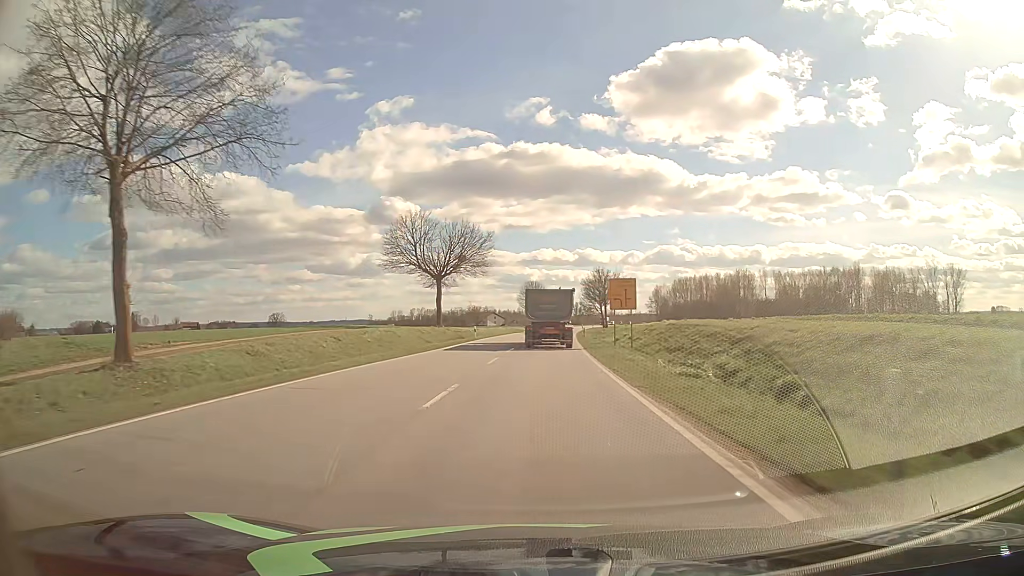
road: primary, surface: asphalt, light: Day
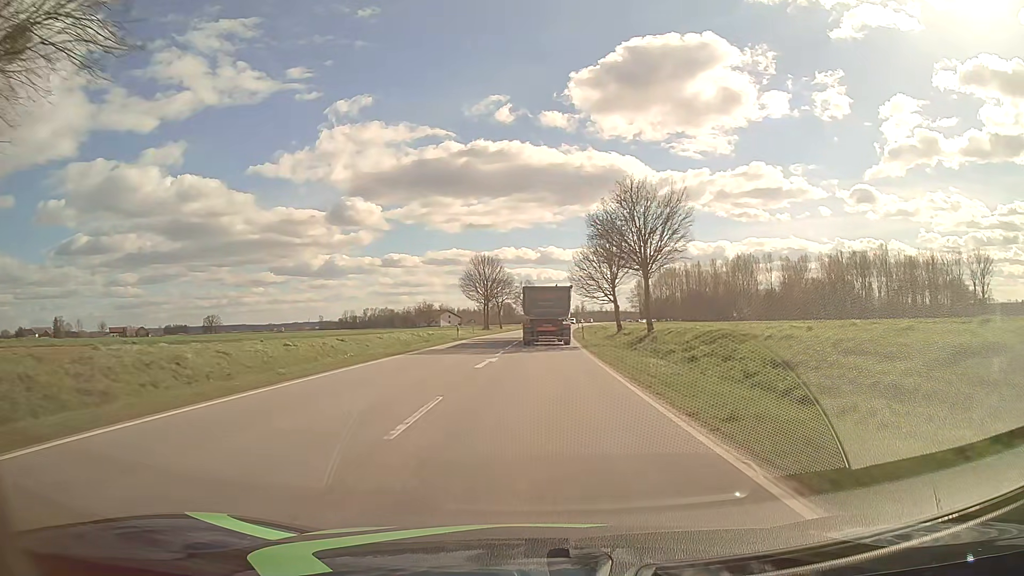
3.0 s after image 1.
(+1.6, +57.8) m; +3°
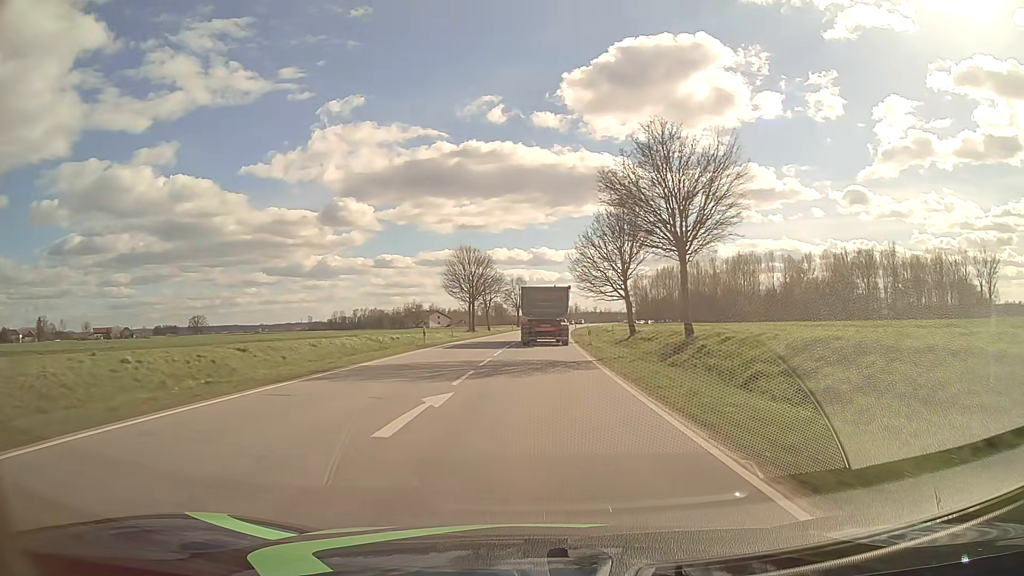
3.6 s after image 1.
(+0.1, +11.6) m; +1°
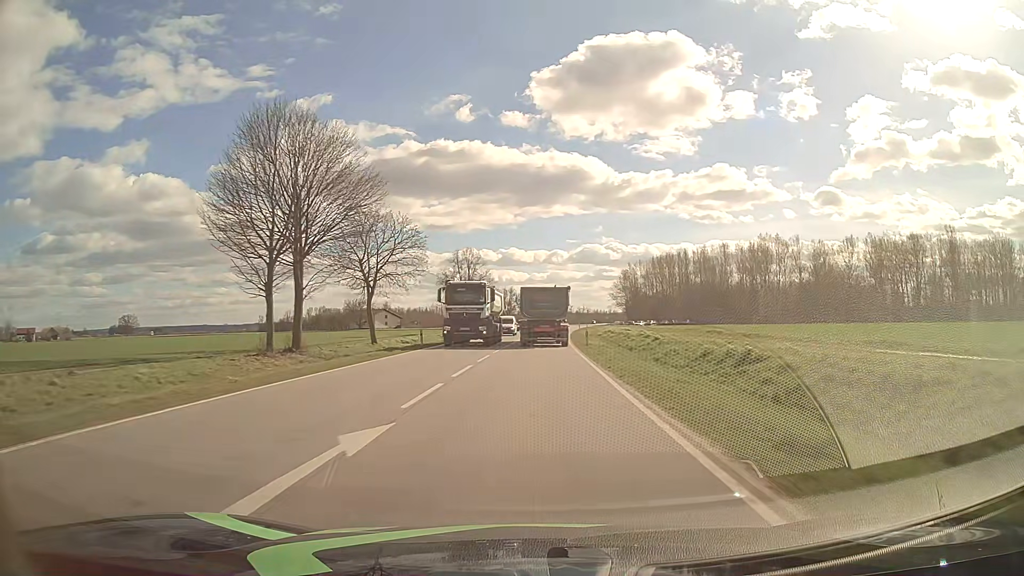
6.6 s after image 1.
(+1.3, +57.9) m; +3°
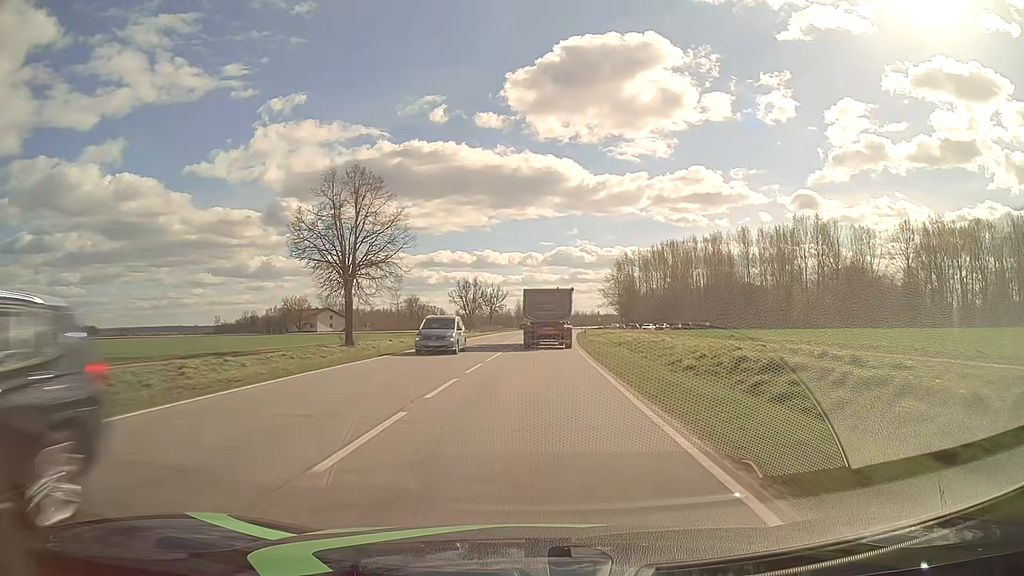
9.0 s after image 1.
(+0.8, +46.4) m; +2°
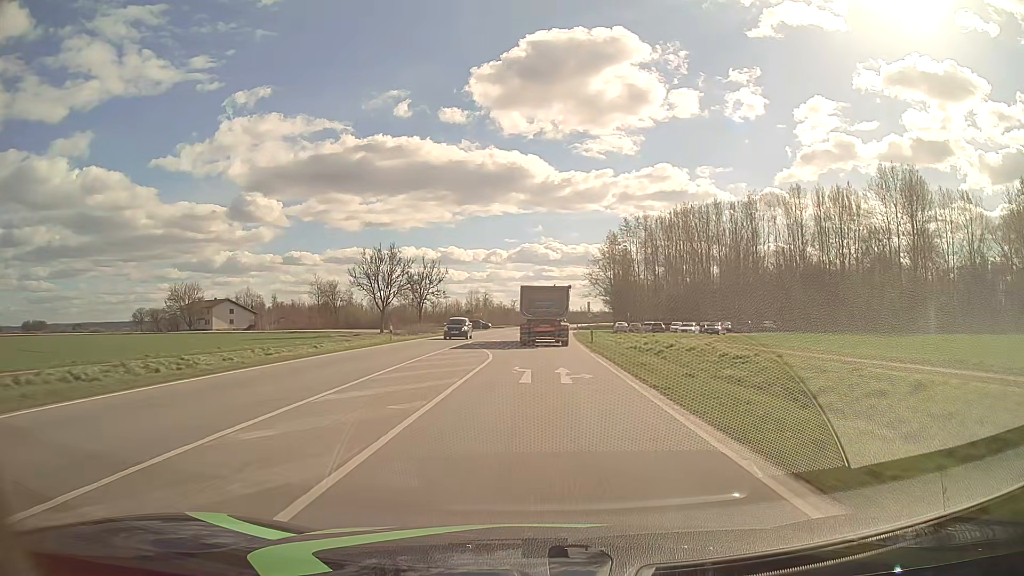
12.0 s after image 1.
(+1.4, +57.8) m; +3°
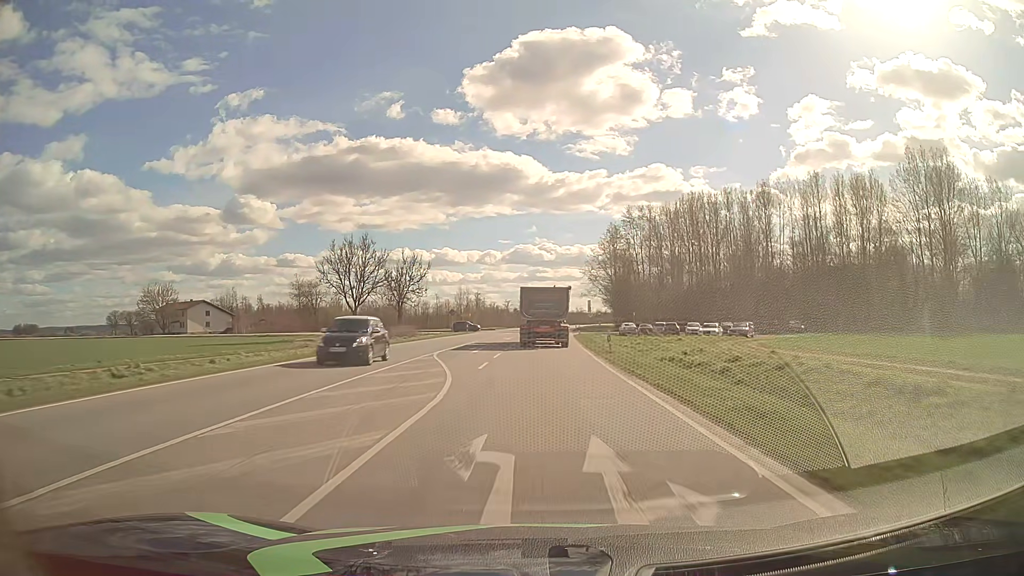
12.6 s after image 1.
(+0.1, +11.6) m; 0°
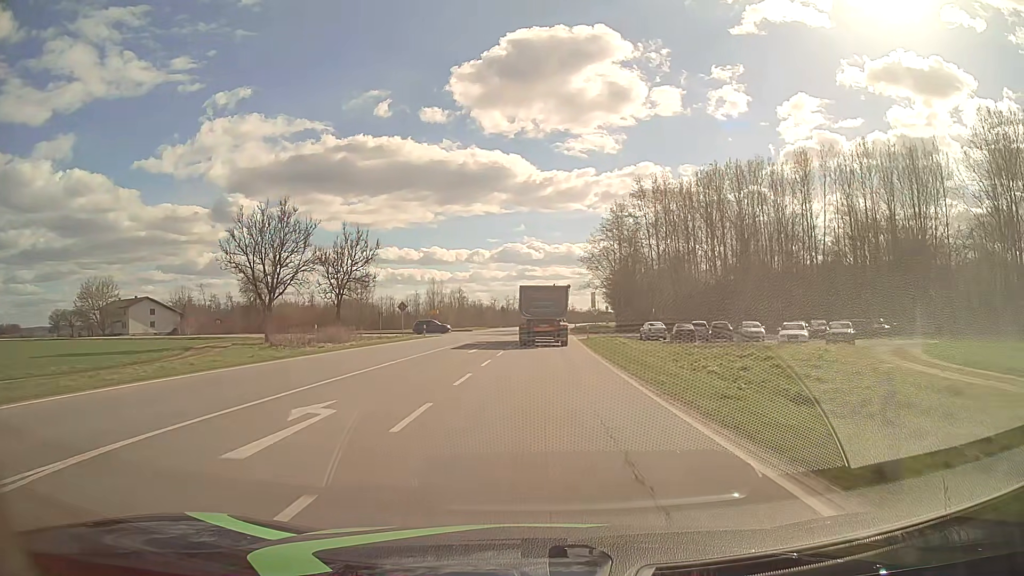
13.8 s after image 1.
(+0.2, +23.1) m; +1°
(0, +10) (0, +20) (0, +30) (+1, +40) (+1, +50) (+1, +60) (+2, +70) (+2, +80) (+3, +90) (+3, +100) m
